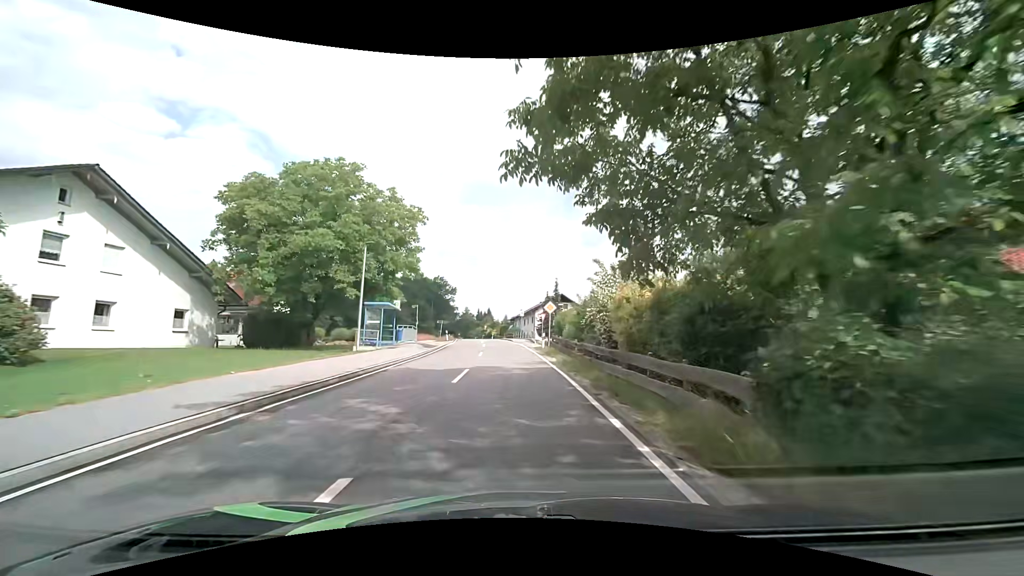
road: tertiary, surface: asphalt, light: Day
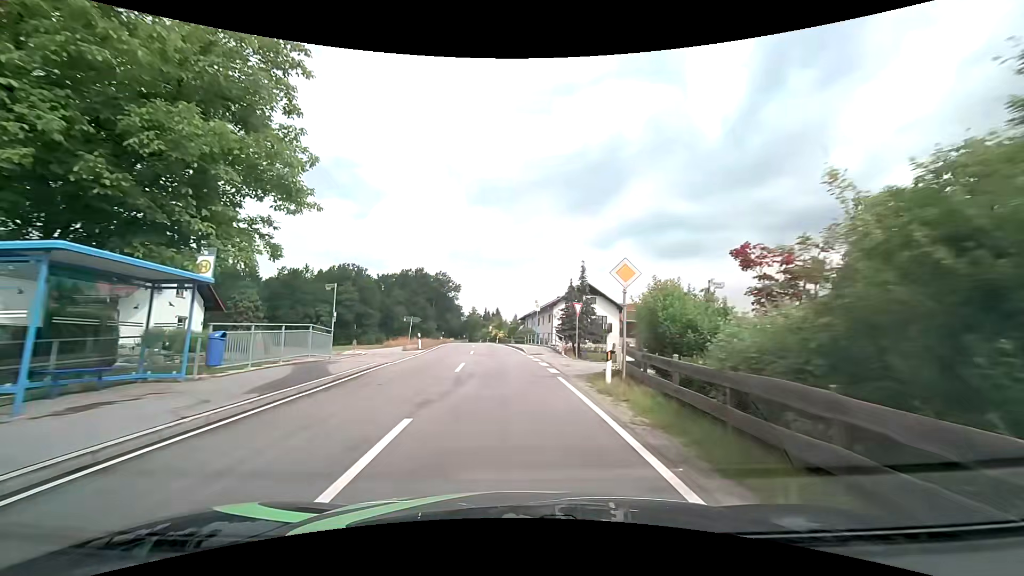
(-0.2, +21.0) m; -1°
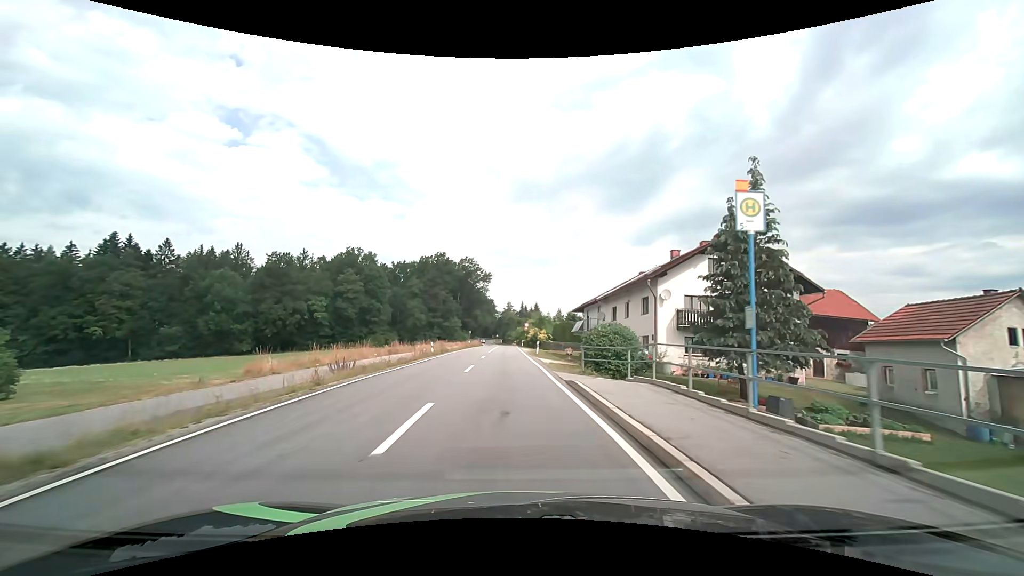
(-1.5, +34.1) m; -5°
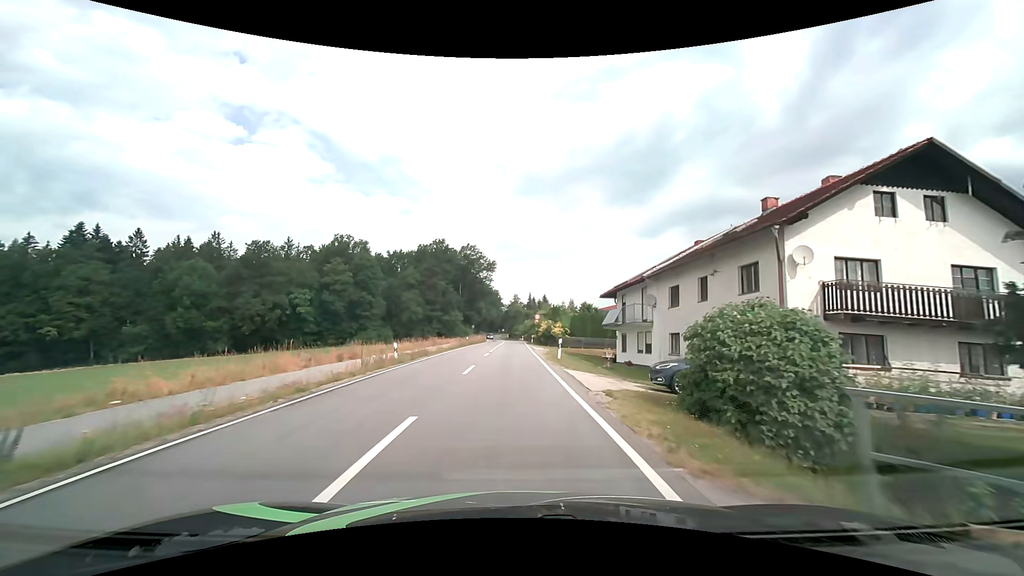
(-0.1, +13.6) m; -1°
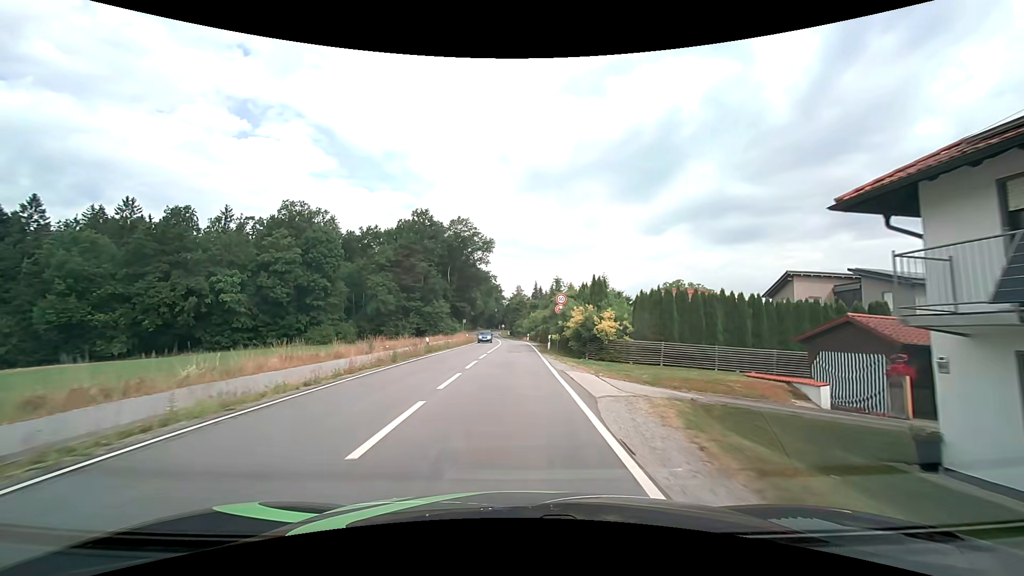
(-0.1, +28.7) m; 0°
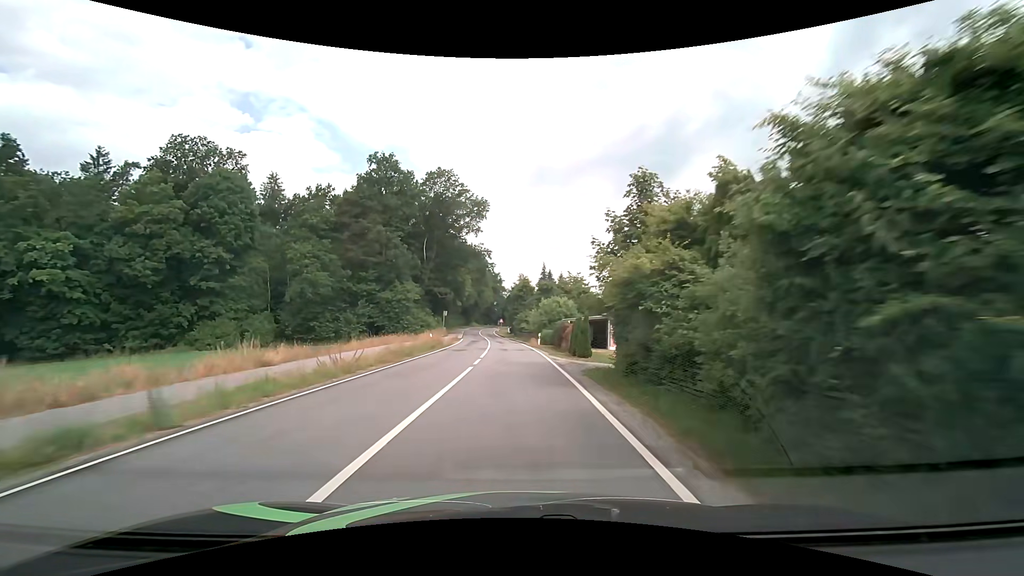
(-0.1, +31.0) m; -1°
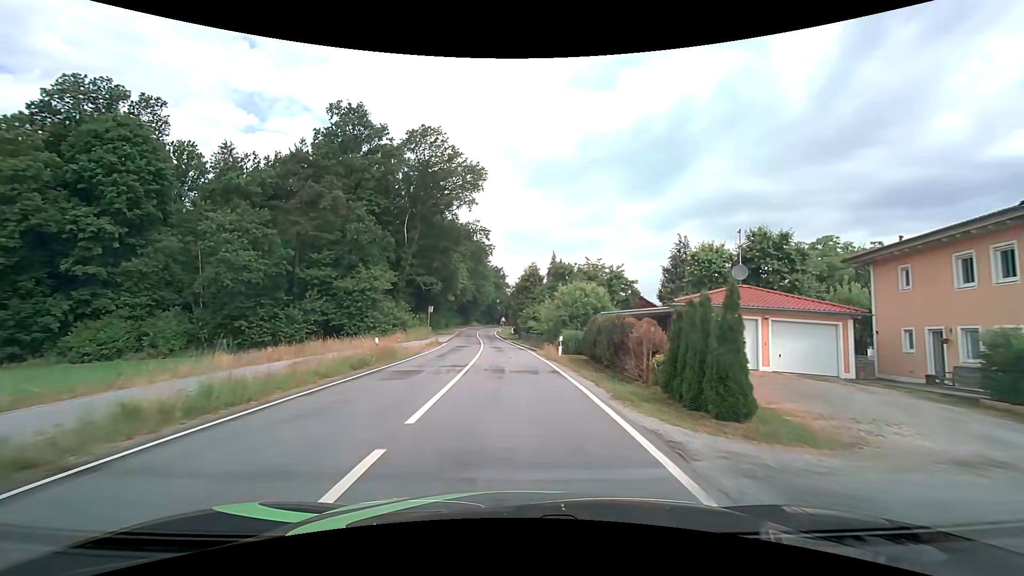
(0.0, +16.3) m; 0°
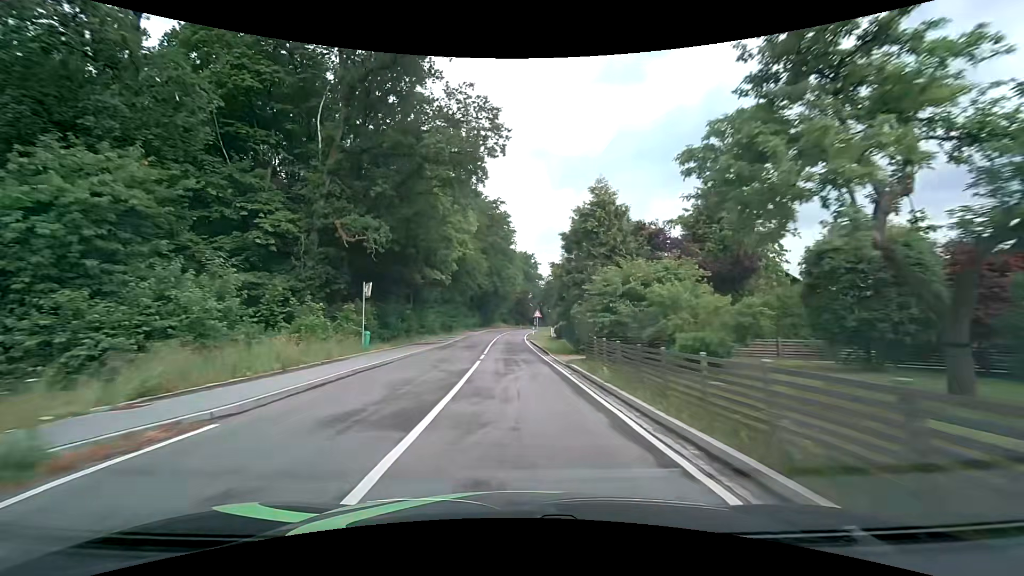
(-0.7, +34.4) m; -3°
(0, +10) (0, +20) (0, +30) (-1, +40) (-1, +50) (-1, +60) (-1, +70) (0, +80) (+1, +90) (+2, +100) m
